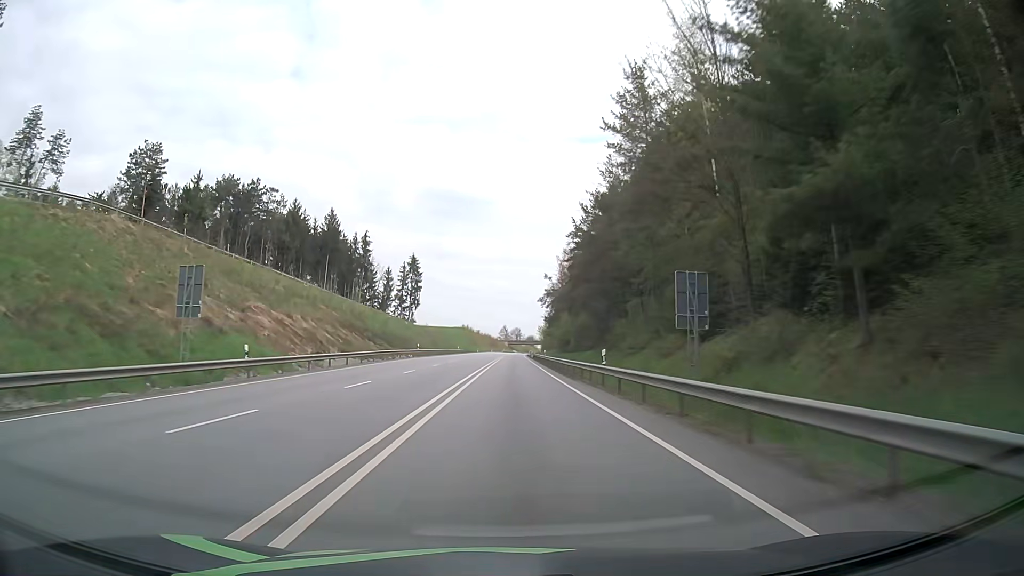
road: primary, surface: asphalt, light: Day
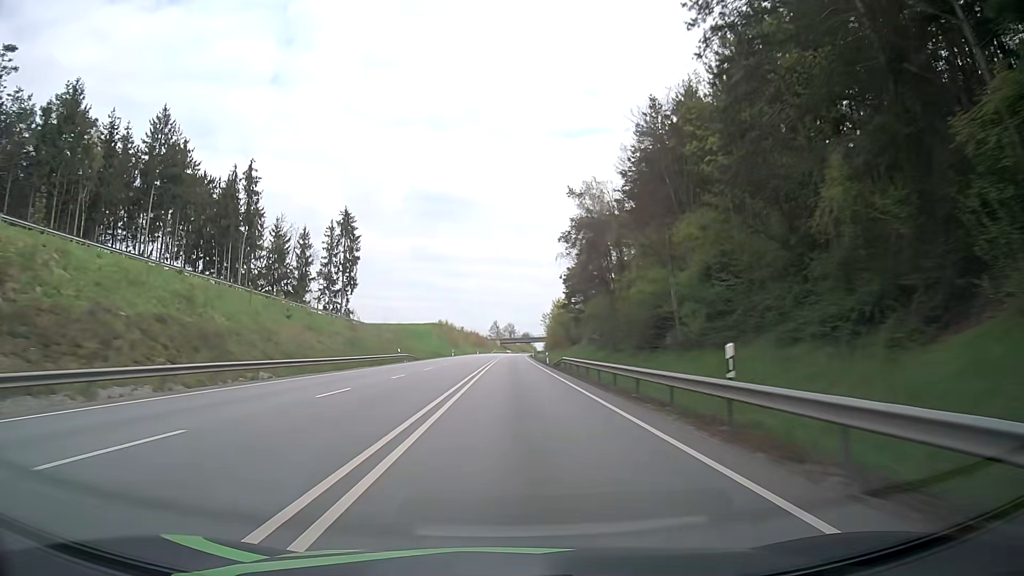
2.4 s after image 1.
(+0.5, +63.1) m; +1°
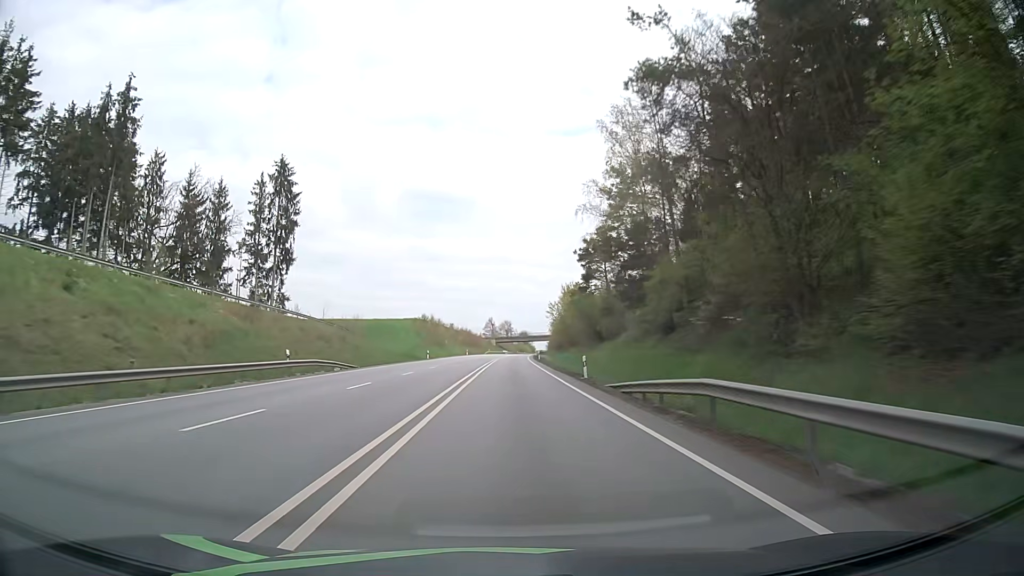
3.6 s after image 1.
(+0.2, +31.6) m; +1°
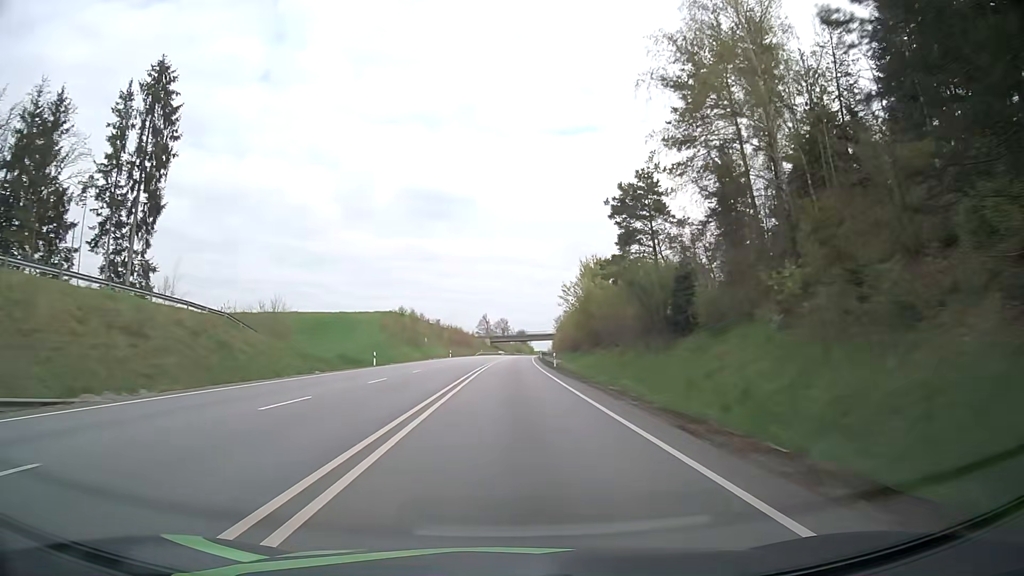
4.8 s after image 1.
(0.0, +31.6) m; 0°
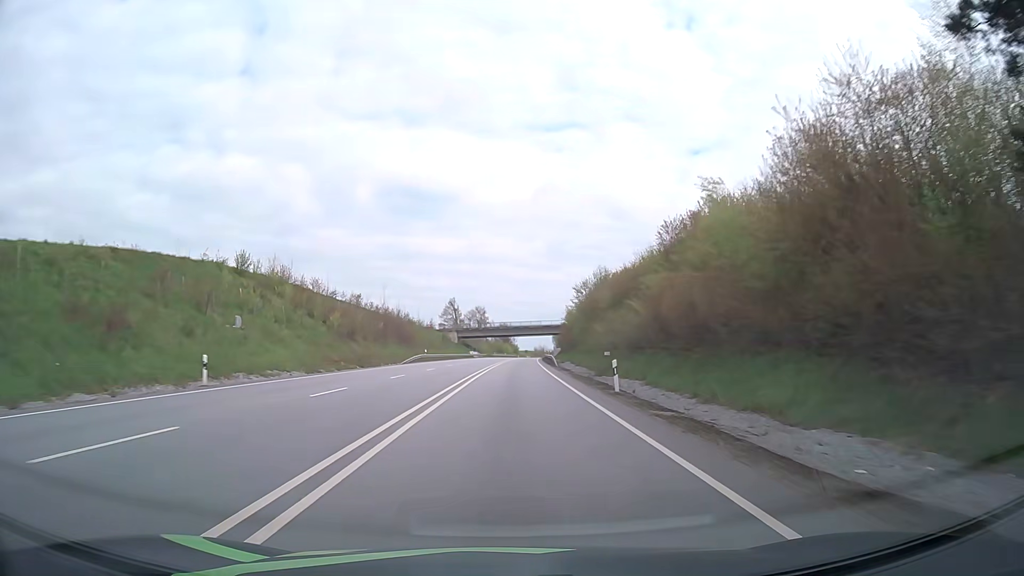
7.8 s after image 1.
(+0.9, +79.2) m; +1°
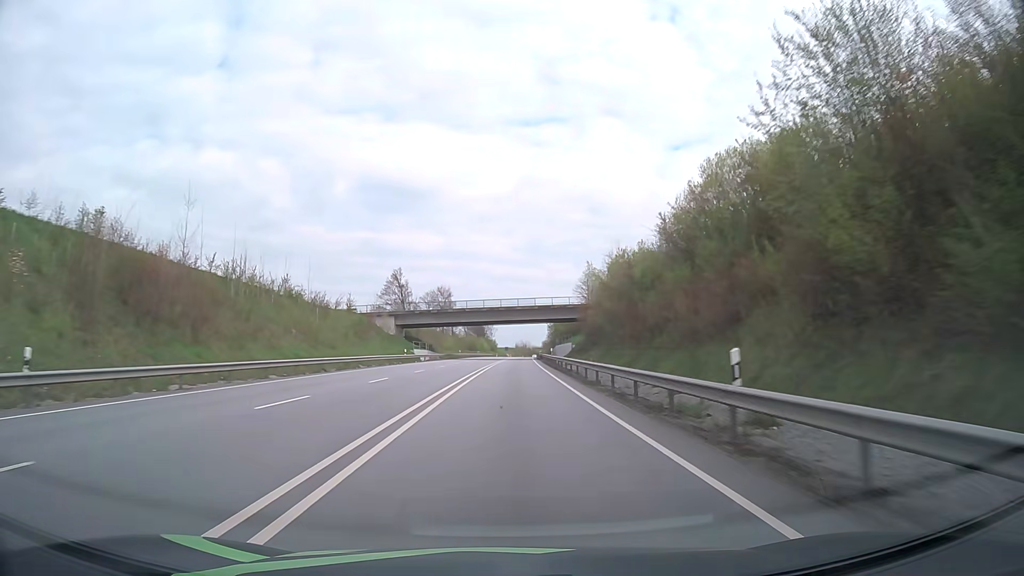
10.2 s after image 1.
(+1.1, +63.5) m; +2°
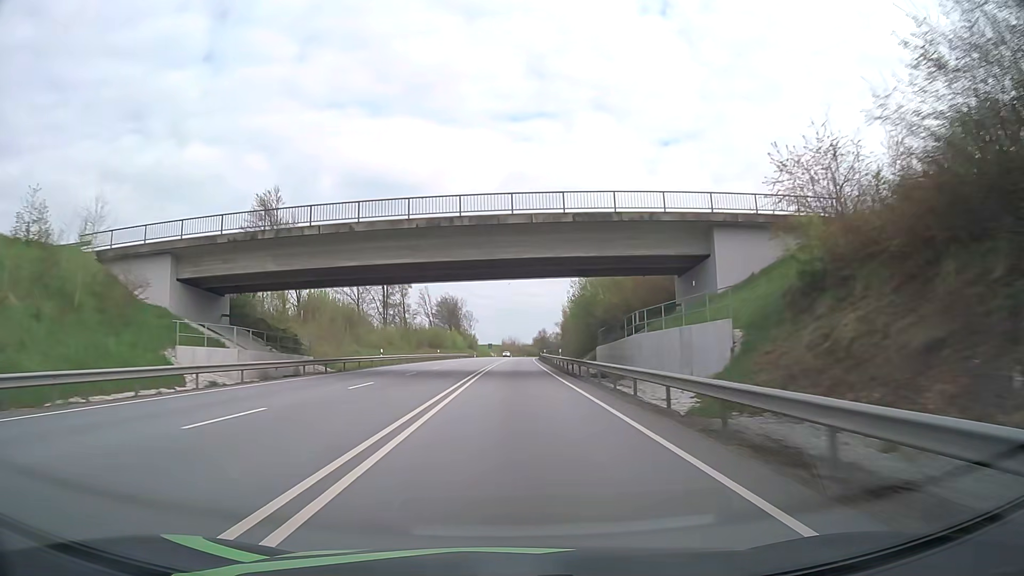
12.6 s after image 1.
(+0.6, +63.4) m; +1°
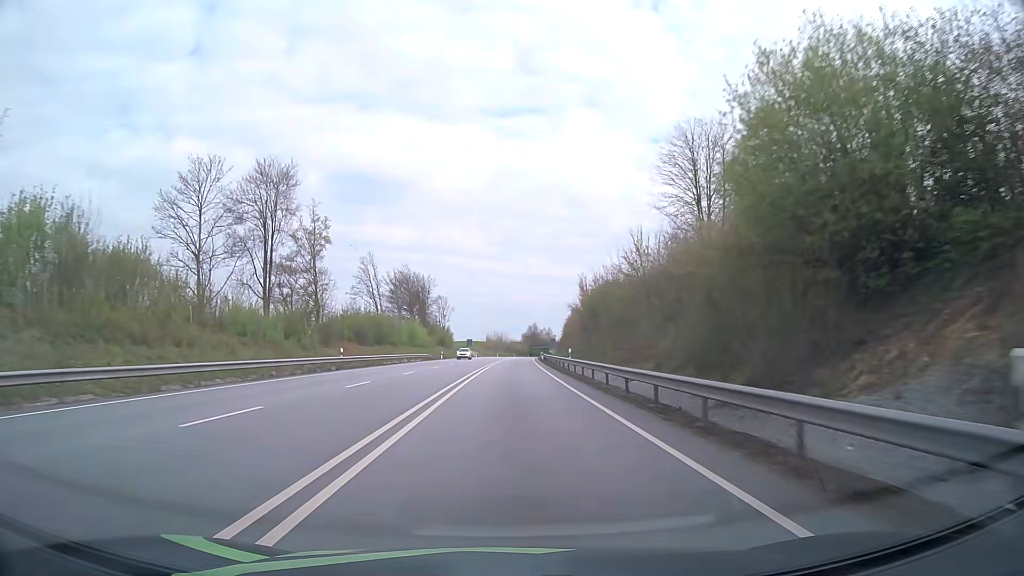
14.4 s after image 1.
(+0.4, +47.6) m; +1°
(0, +10) (0, +20) (0, +30) (0, +40) (+1, +50) (+1, +60) (+1, +70) (+2, +80) (+2, +90) (+2, +100) m
